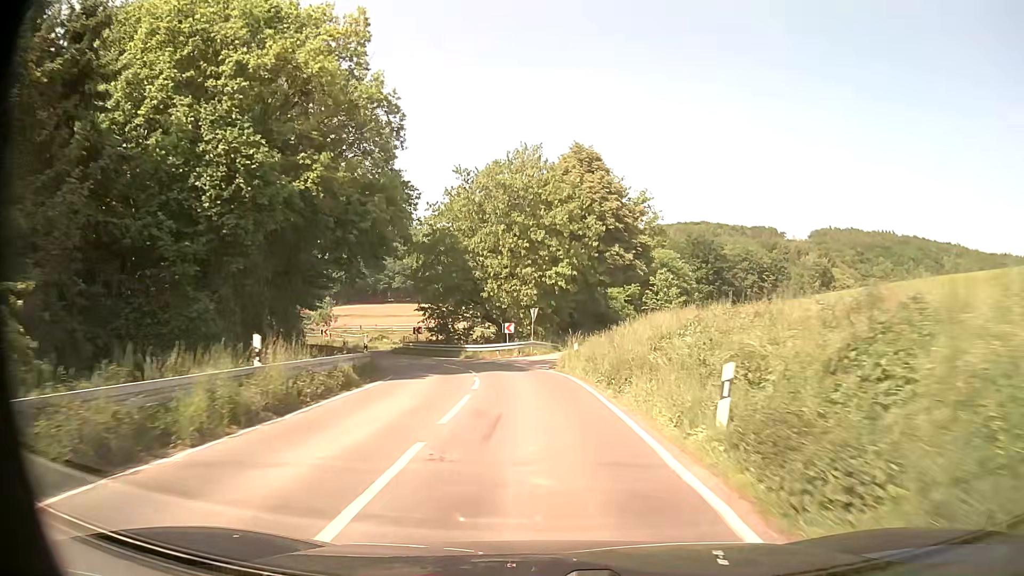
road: secondary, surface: asphalt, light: Day
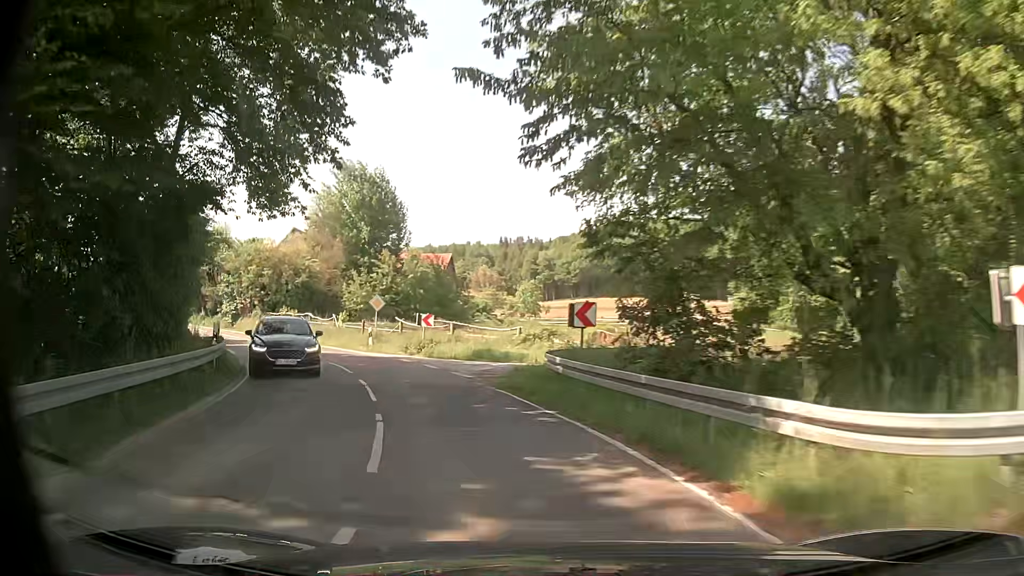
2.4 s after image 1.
(-3.4, +32.8) m; -19°
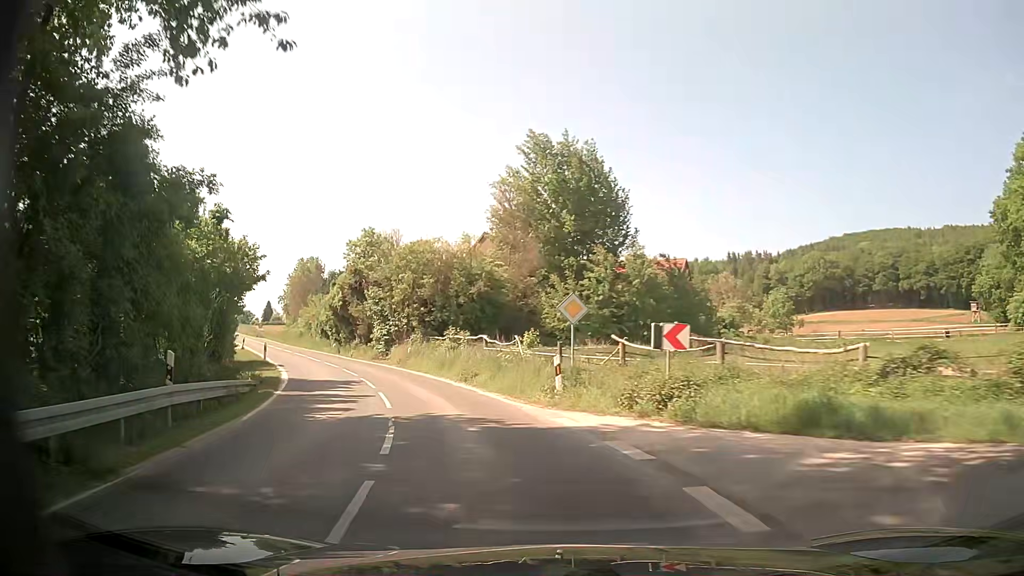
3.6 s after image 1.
(-2.6, +15.6) m; -20°
(-1, +10) (-3, +20) (-7, +29) (-12, +38) (-17, +46) (-22, +55) (-27, +63) (-32, +72) (-38, +81) (-43, +89) m
